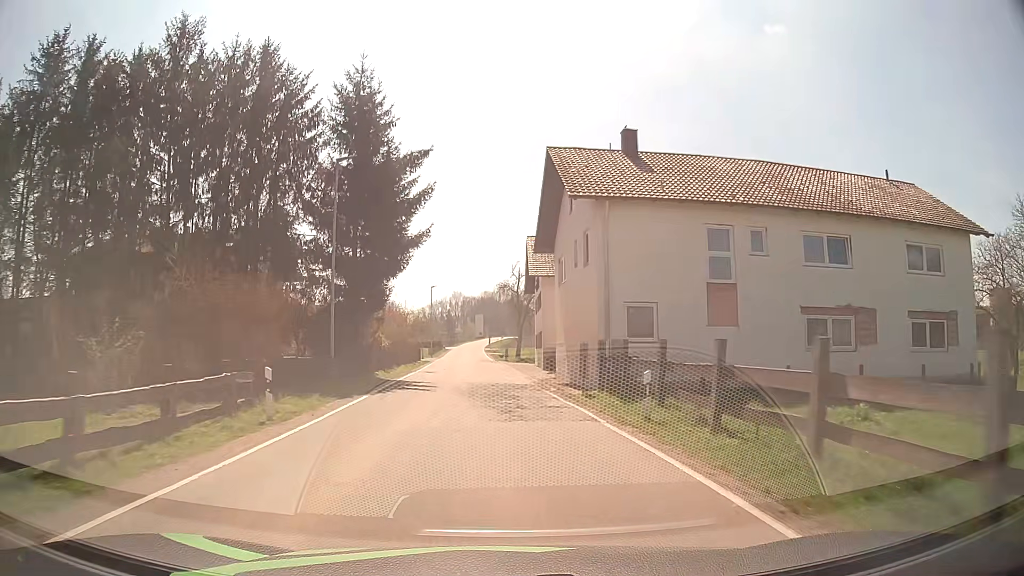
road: tertiary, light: Day
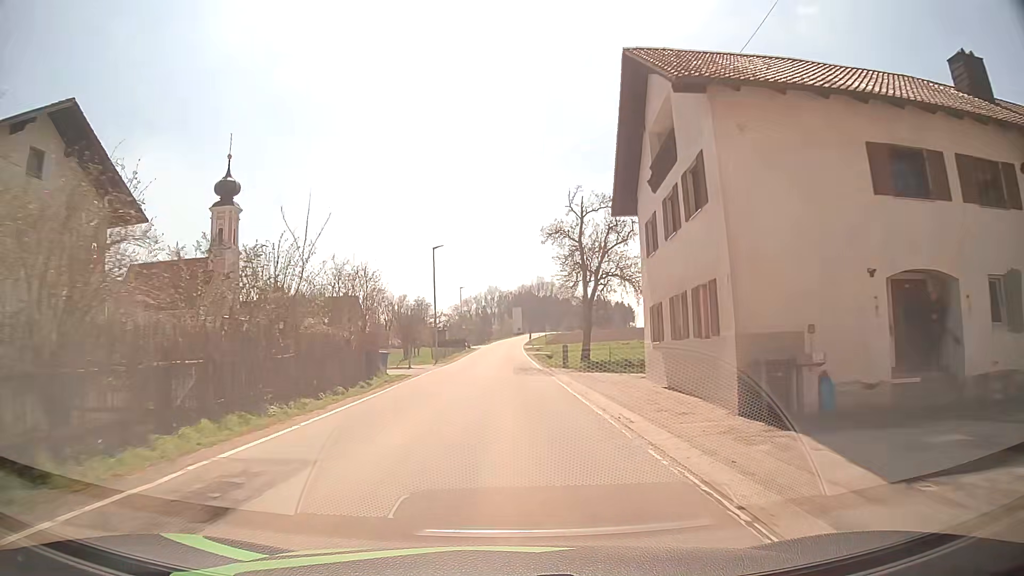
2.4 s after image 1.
(-0.9, +31.3) m; -3°
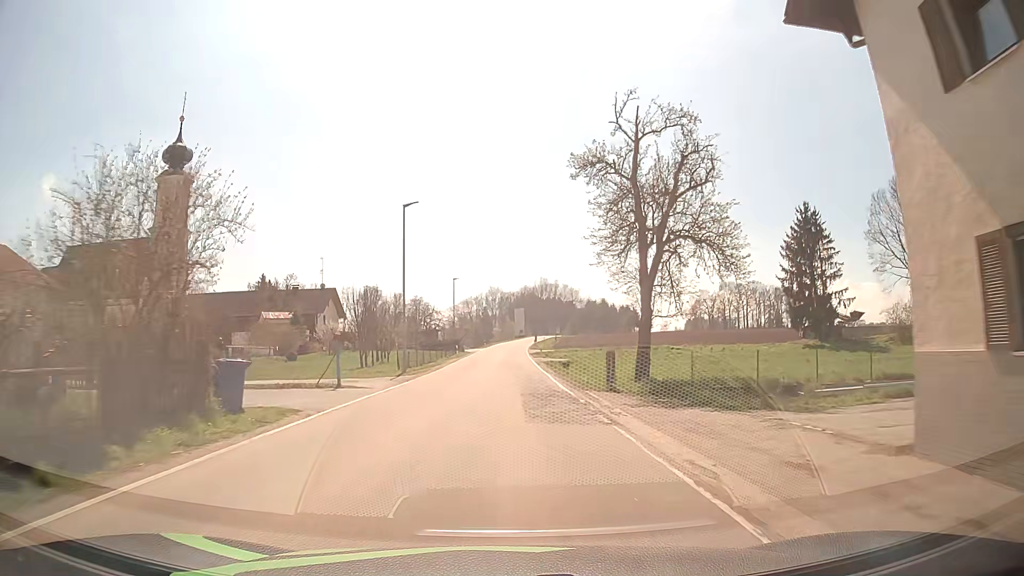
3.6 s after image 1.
(-0.2, +15.6) m; -1°
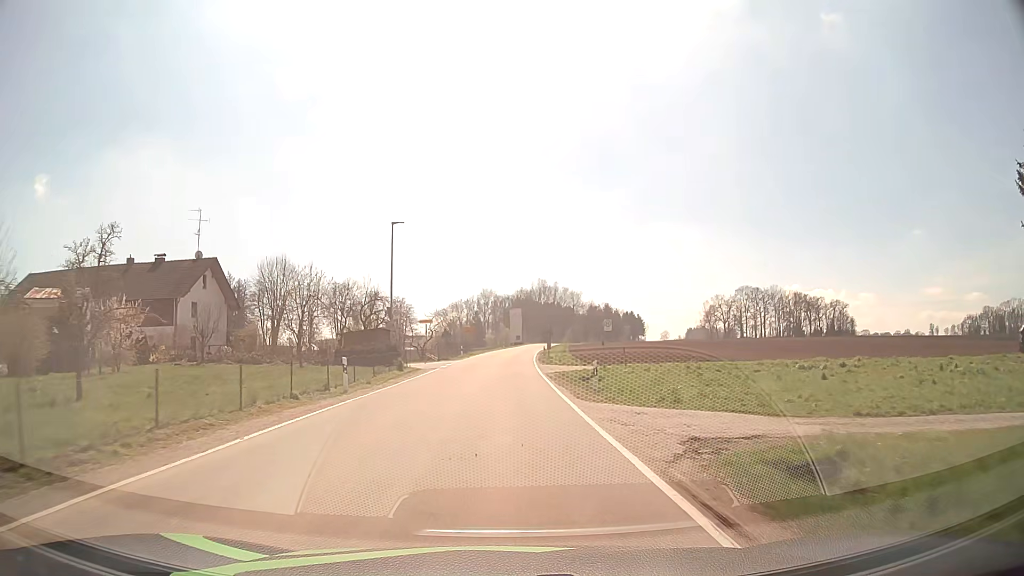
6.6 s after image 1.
(+0.5, +39.0) m; +1°
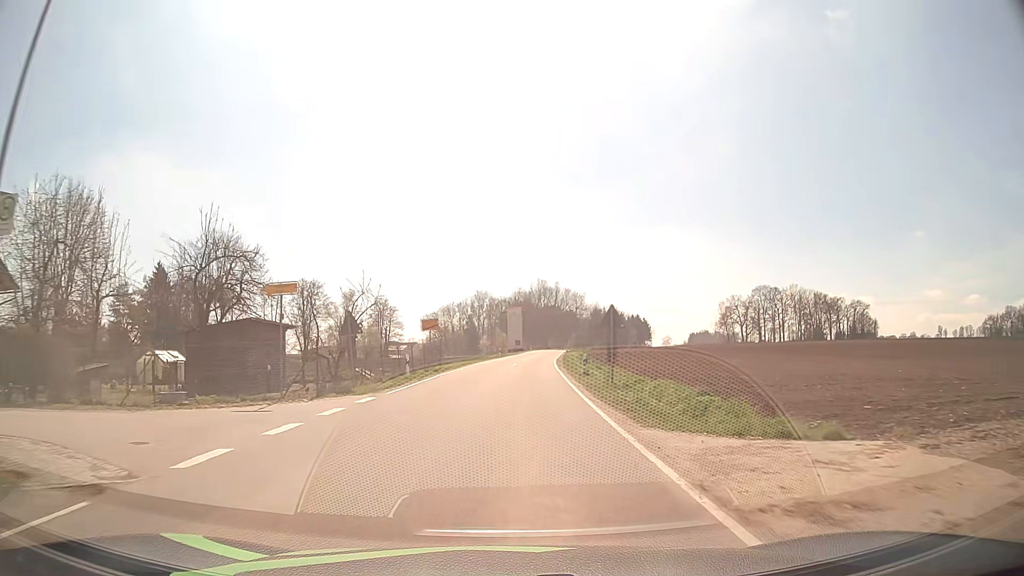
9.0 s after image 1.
(0.0, +31.8) m; 0°
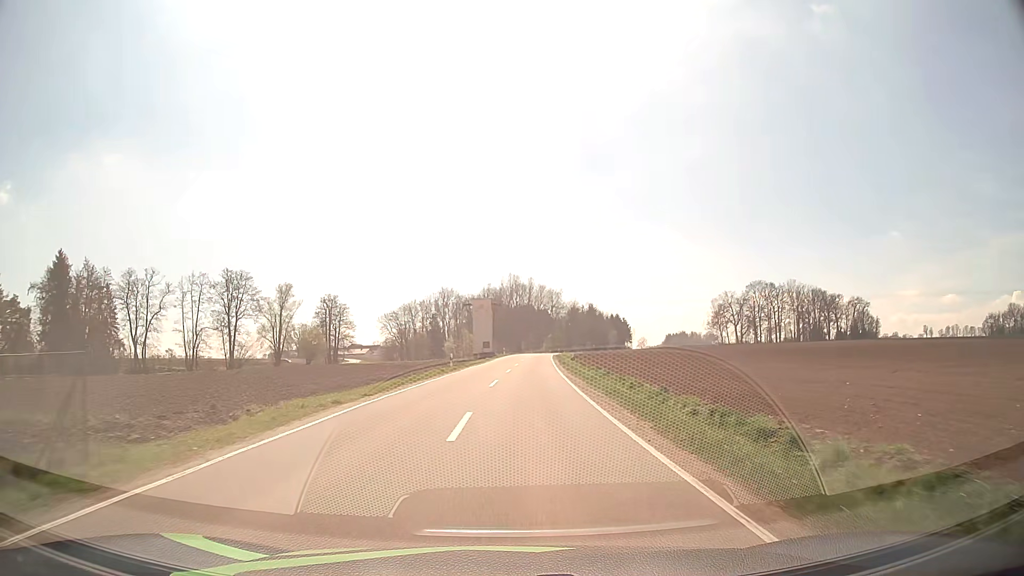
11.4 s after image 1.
(+0.7, +33.0) m; +3°
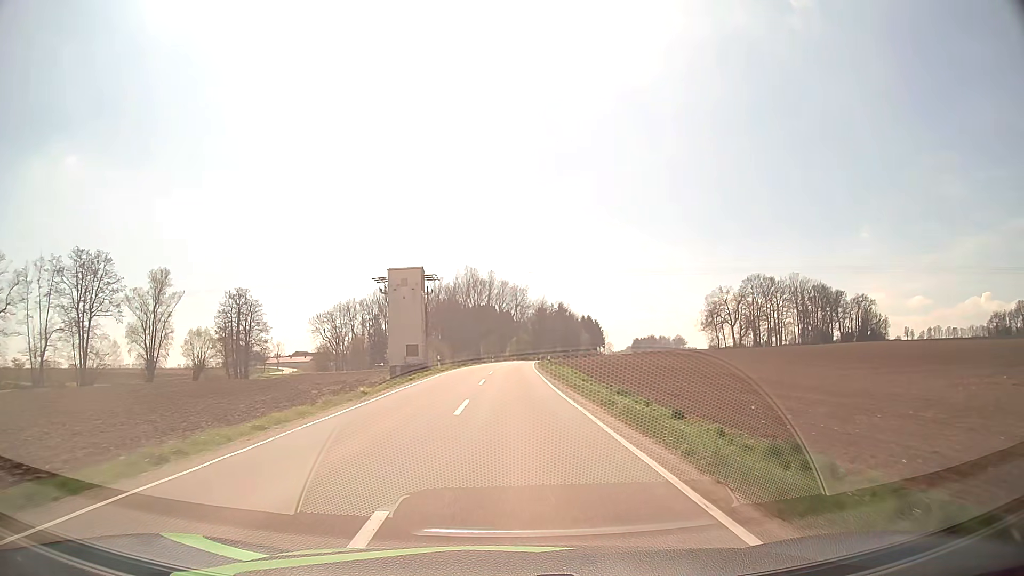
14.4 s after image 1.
(+1.4, +45.8) m; +3°
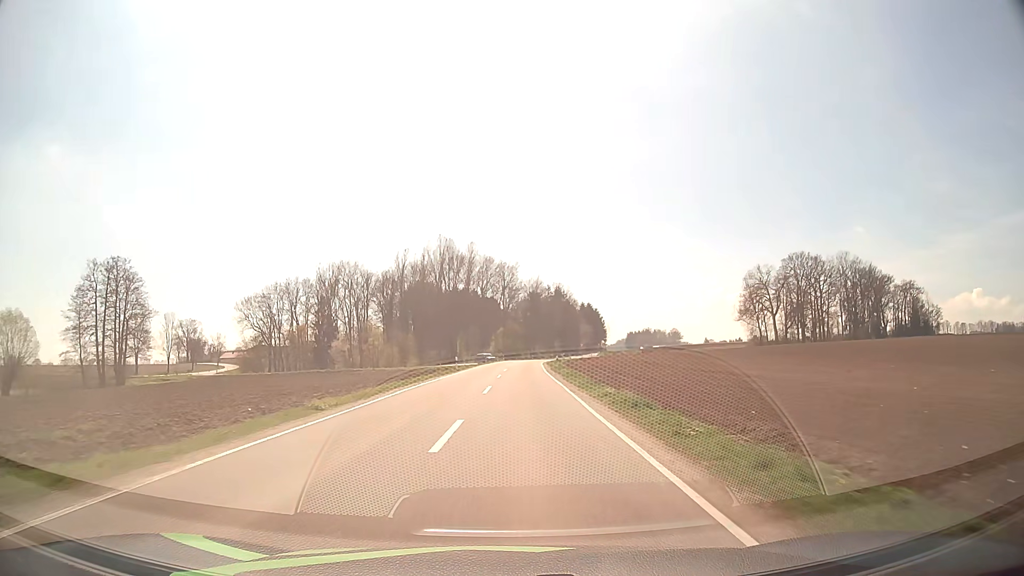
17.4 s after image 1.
(+0.5, +54.0) m; +1°
(0, +10) (0, +20) (+1, +30) (+1, +40) (+1, +50) (+2, +60) (+2, +70) (+3, +80) (+4, +90) (+5, +100) m
